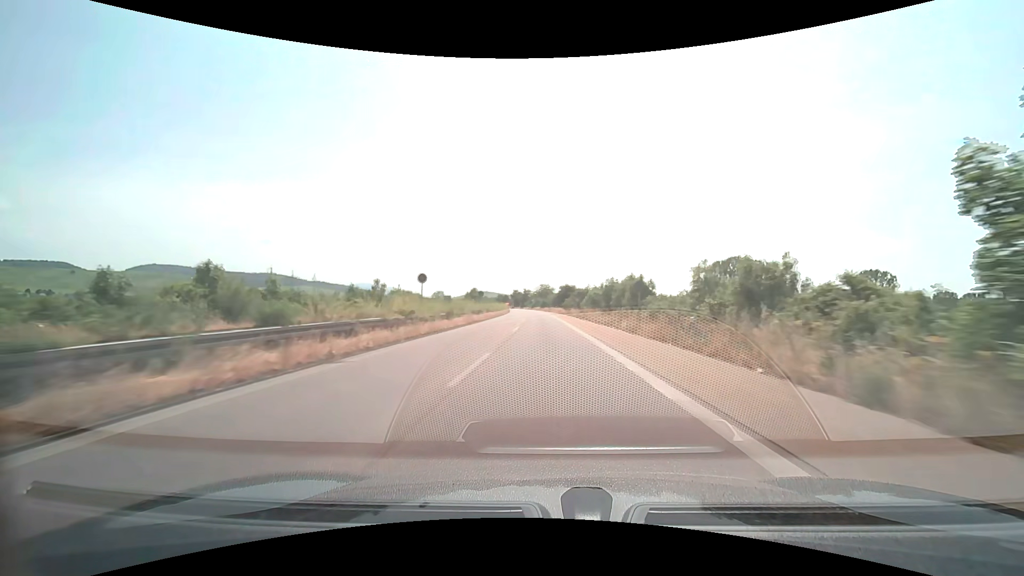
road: trunk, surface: asphalt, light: Day
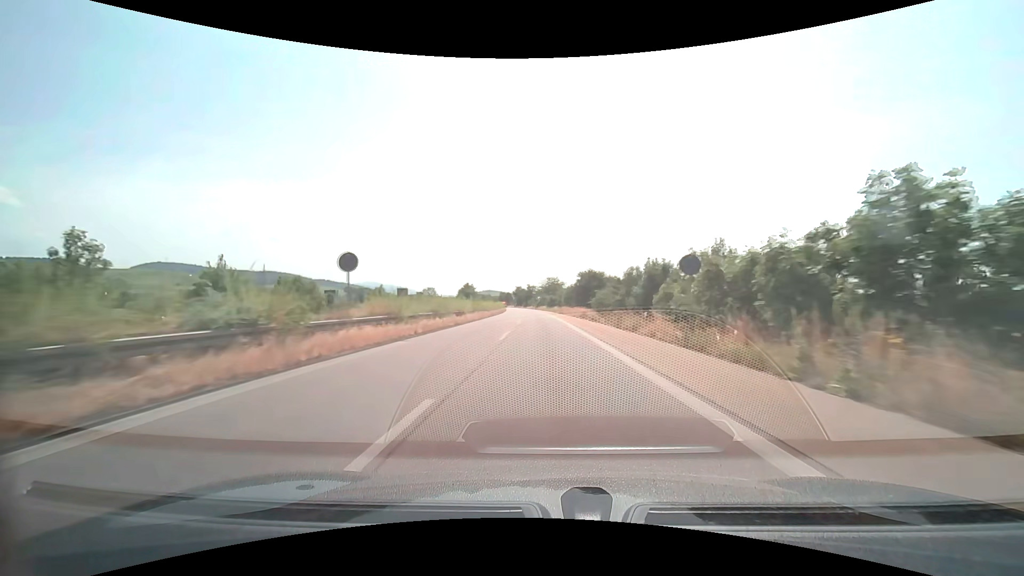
(-0.3, +43.4) m; -1°
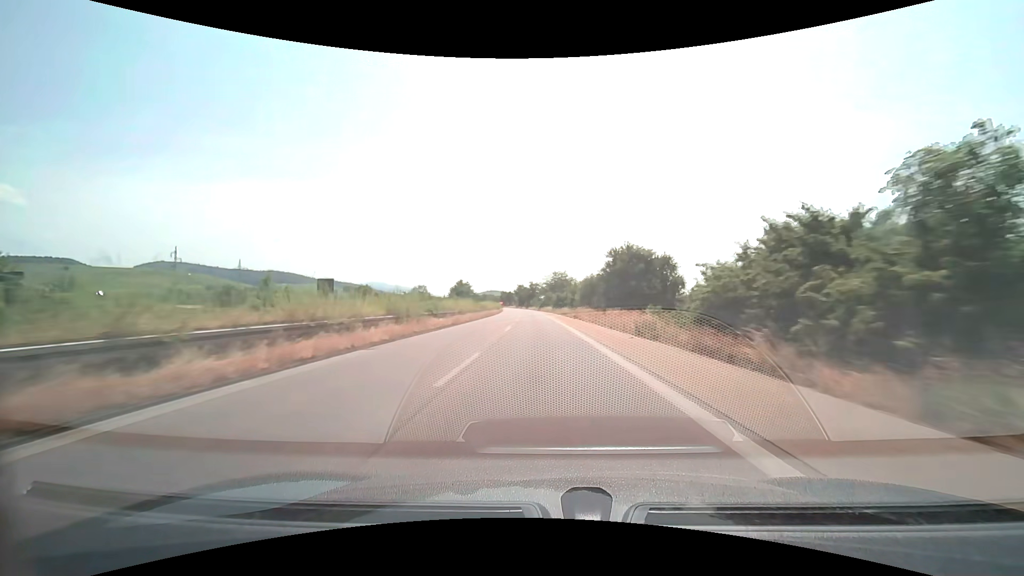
(-0.1, +29.0) m; -1°
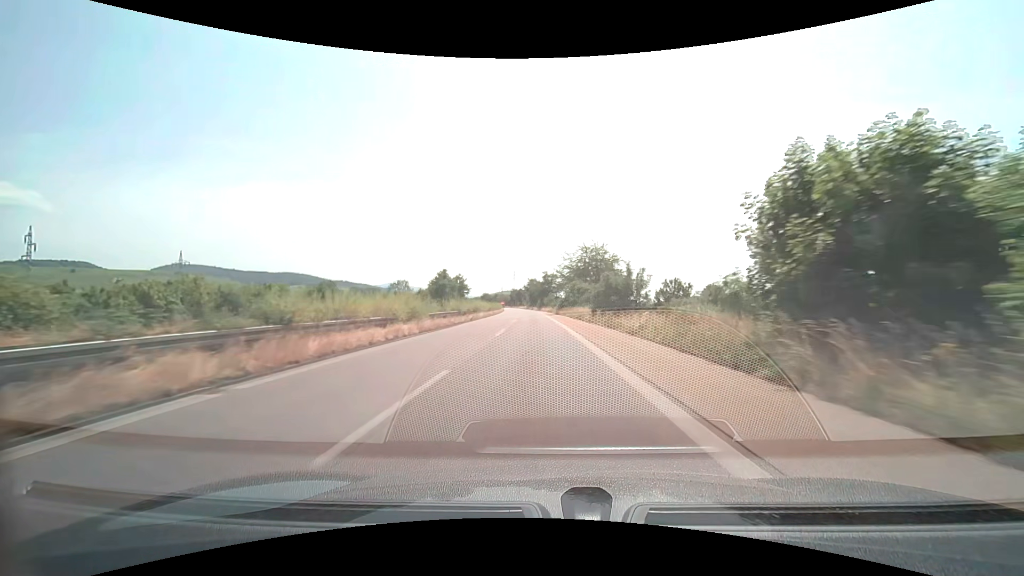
(-0.8, +58.0) m; -2°
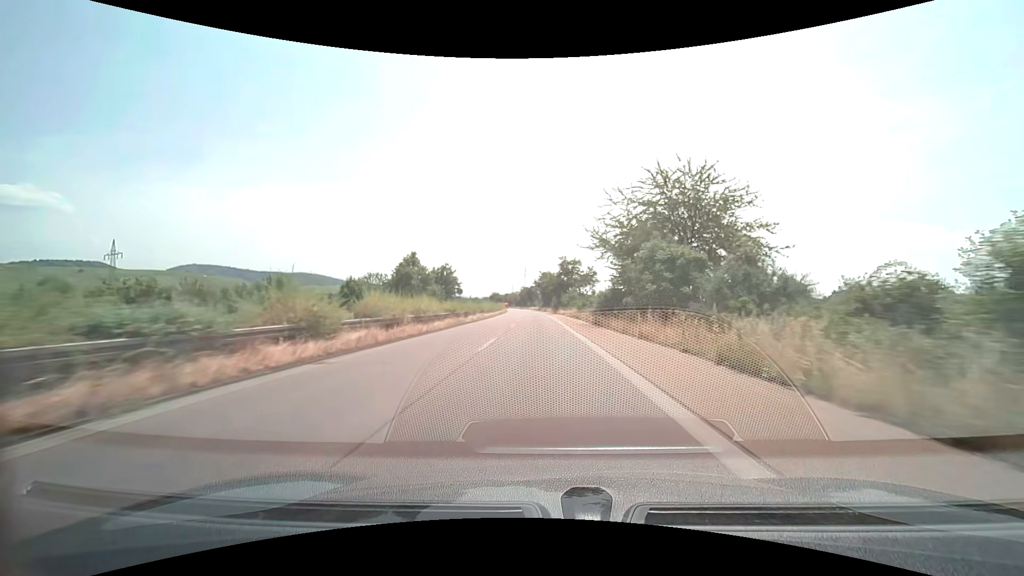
(-0.5, +43.6) m; -2°
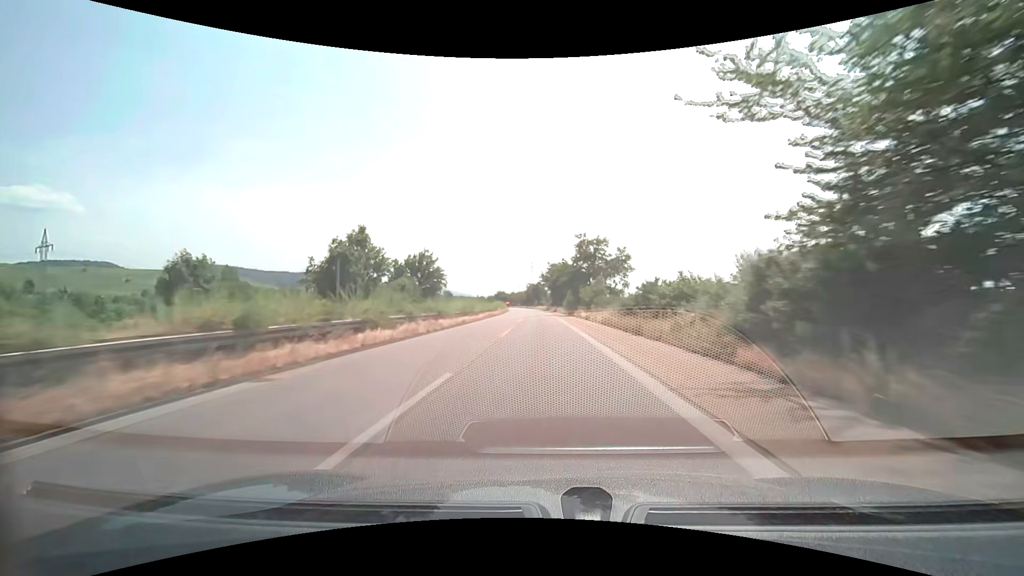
(-0.2, +29.1) m; -1°
(0, +10) (0, +20) (0, +30) (-1, +40) (-1, +50) (-1, +60) (-1, +70) (-2, +80) (-2, +90) (-3, +100) m
